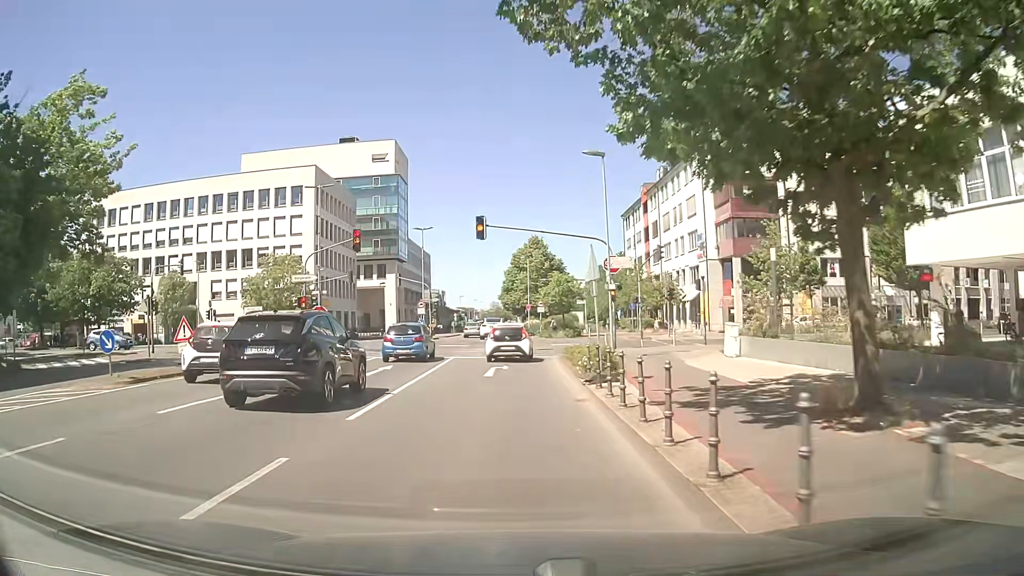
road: secondary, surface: asphalt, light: Day
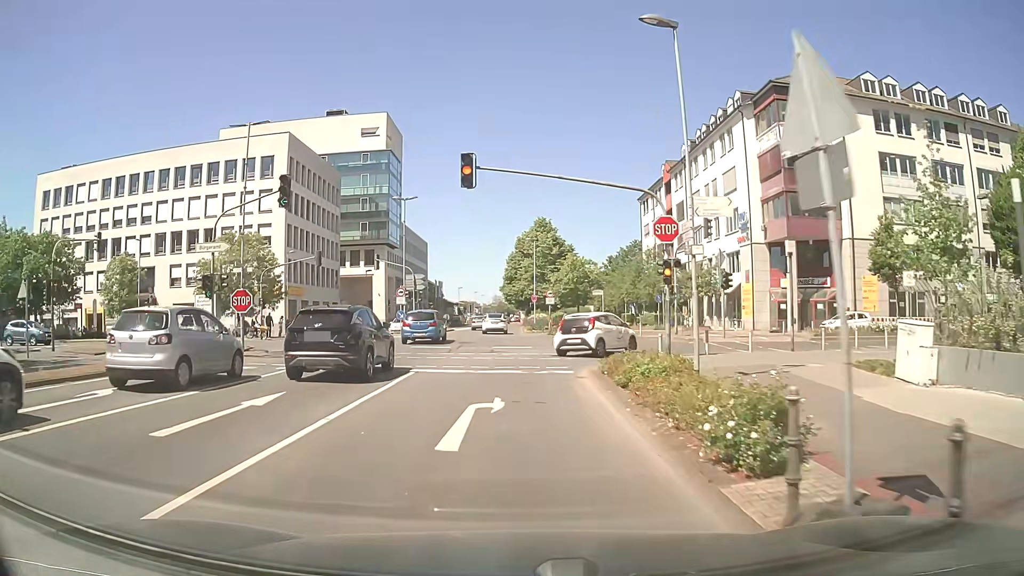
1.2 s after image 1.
(0.0, +11.1) m; 0°
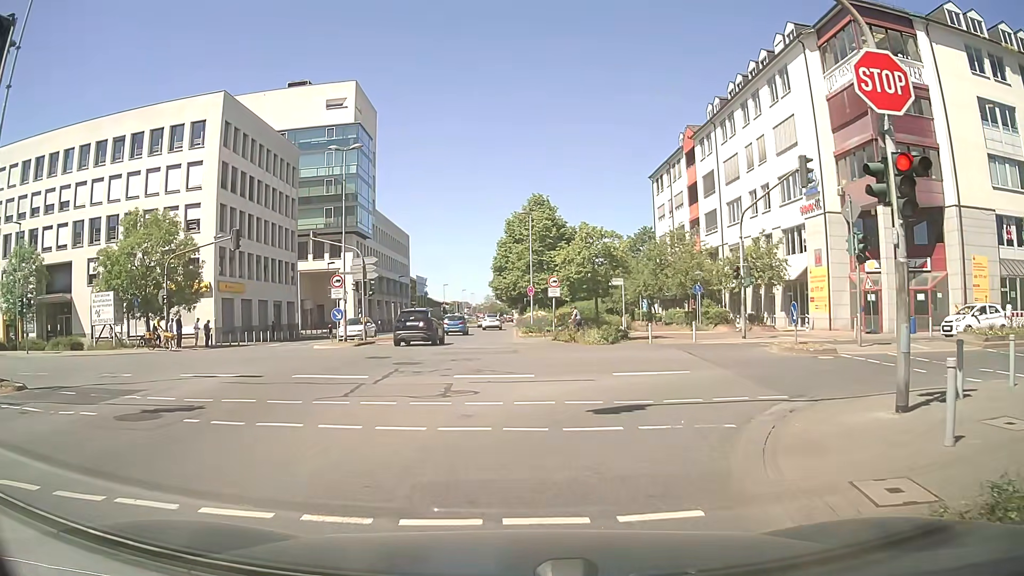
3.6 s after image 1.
(0.0, +13.6) m; 0°
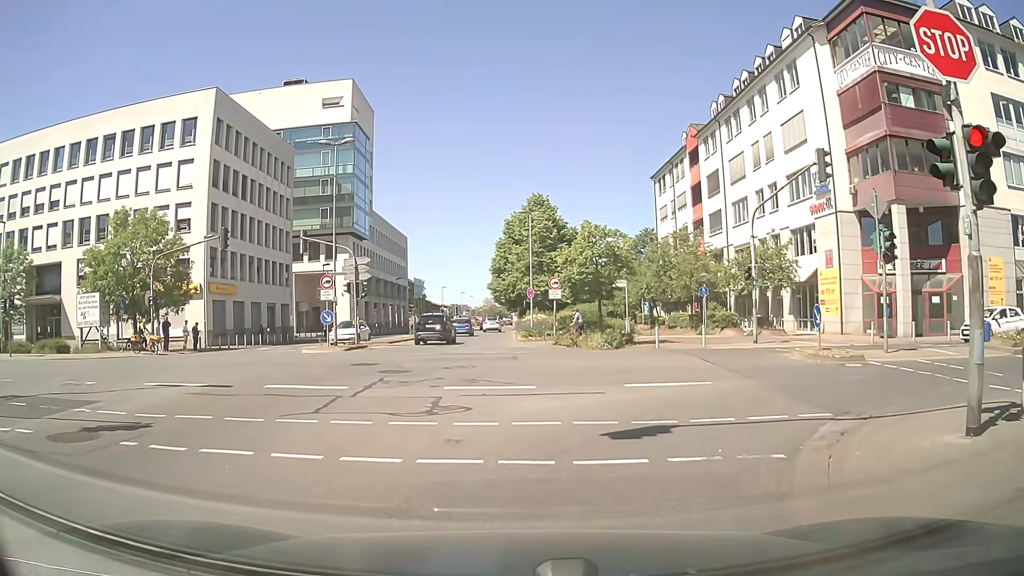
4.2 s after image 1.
(0.0, +1.4) m; 0°
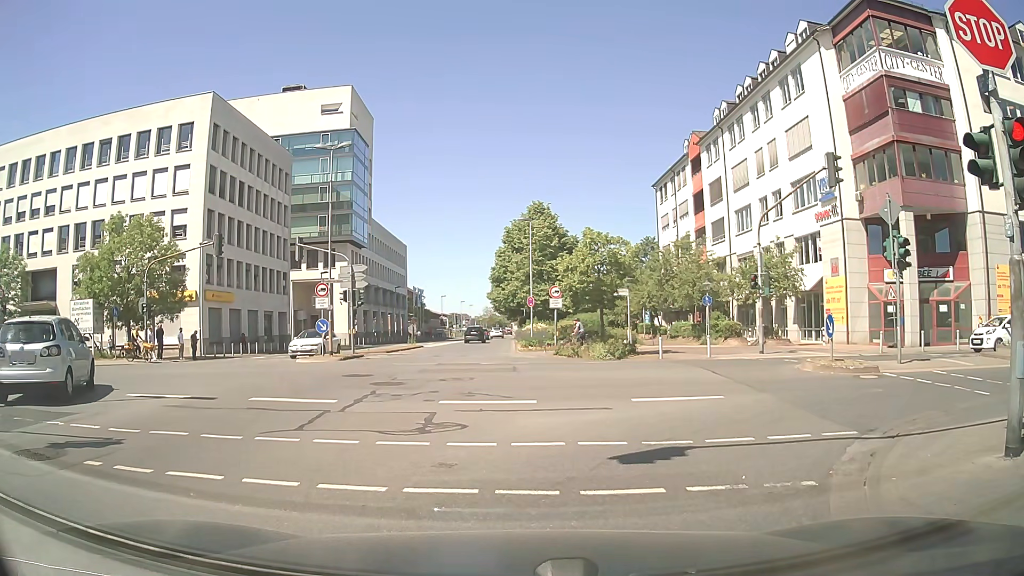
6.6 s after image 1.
(0.0, +0.7) m; -1°
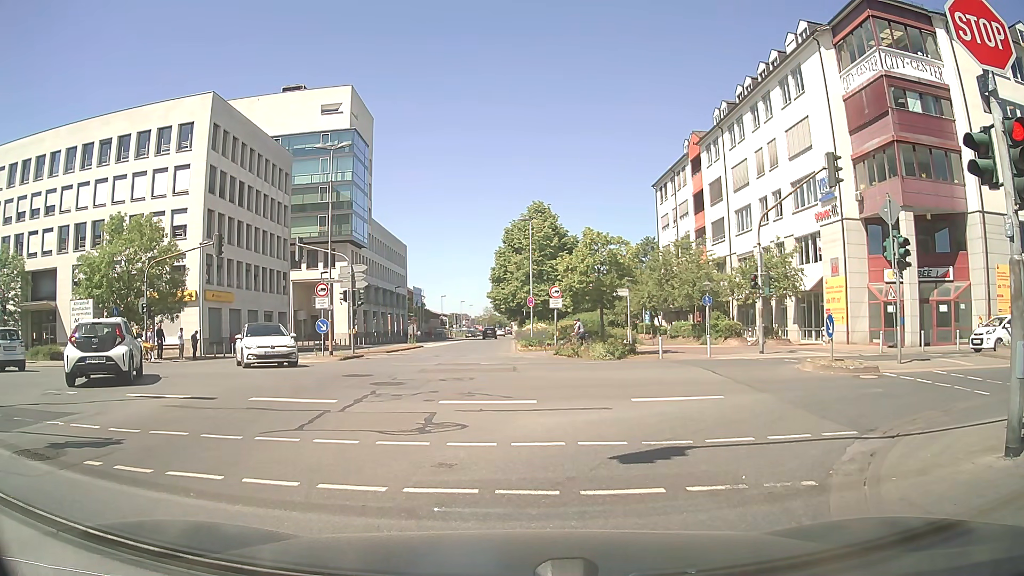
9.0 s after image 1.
(0.0, 0.0) m; 0°
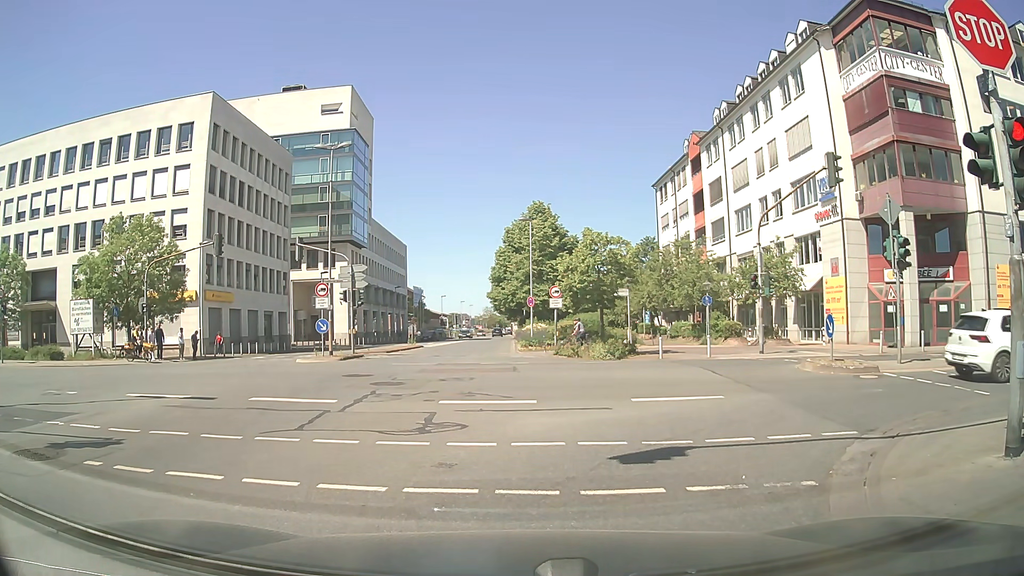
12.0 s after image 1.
(0.0, 0.0) m; 0°
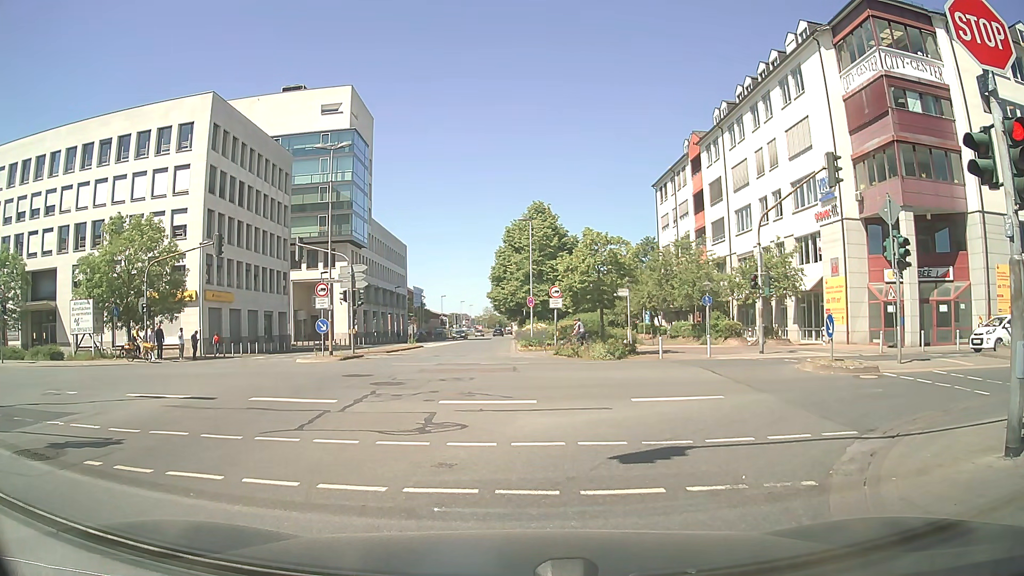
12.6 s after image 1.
(0.0, 0.0) m; 0°
